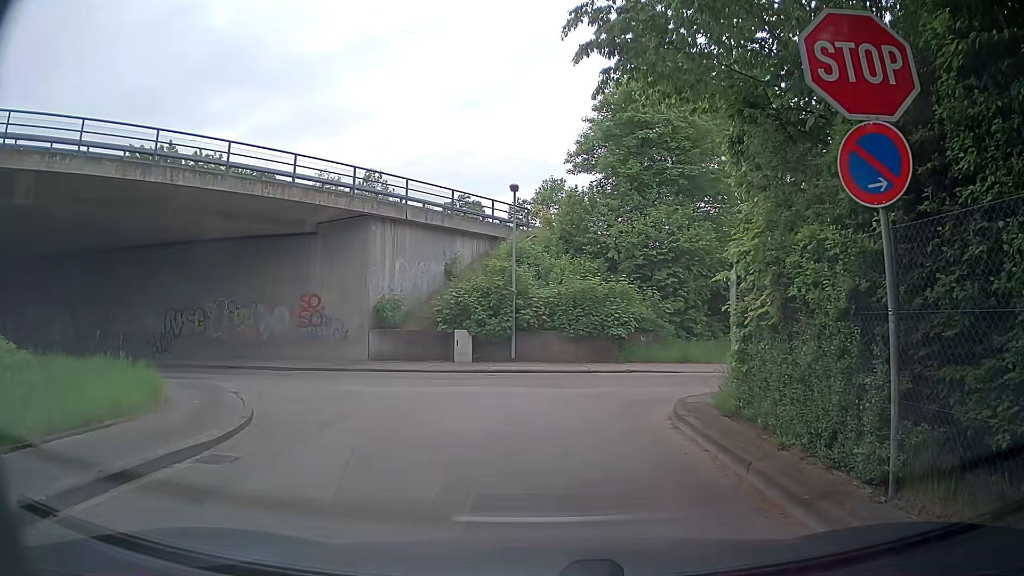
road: tertiary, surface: asphalt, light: Day
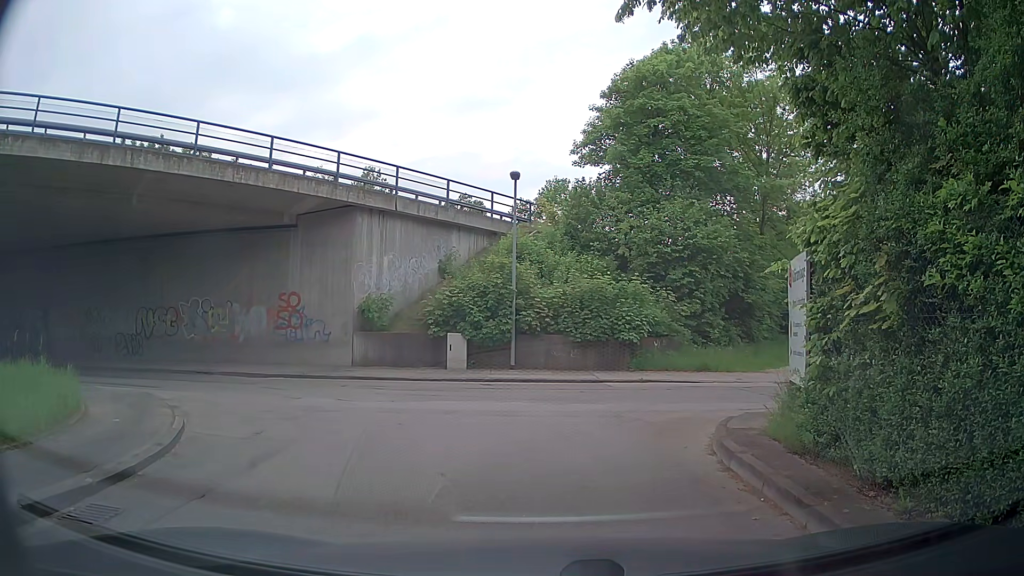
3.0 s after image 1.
(0.0, +2.3) m; 0°
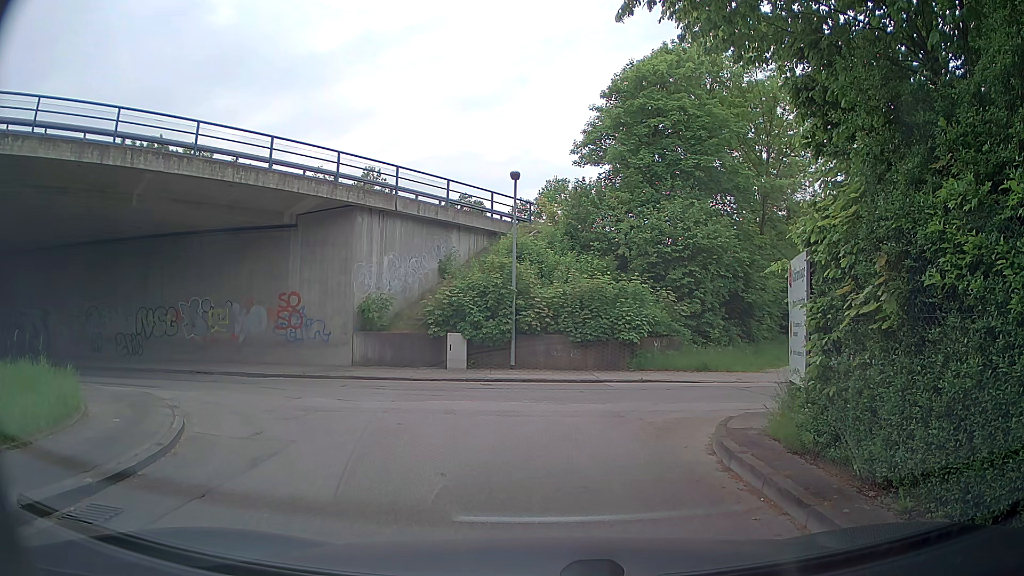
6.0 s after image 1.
(0.0, 0.0) m; 0°
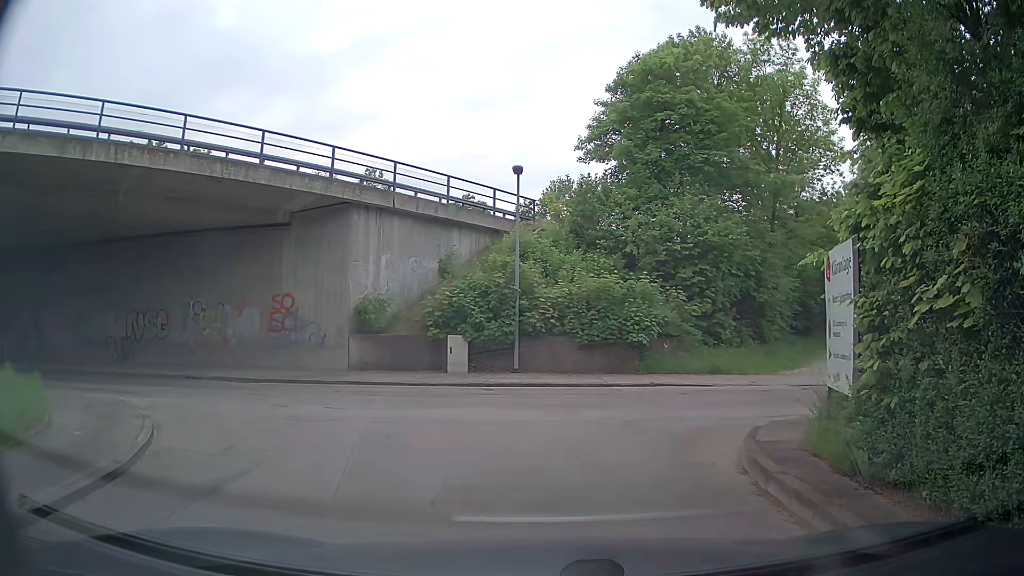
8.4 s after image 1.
(0.0, +1.0) m; 0°
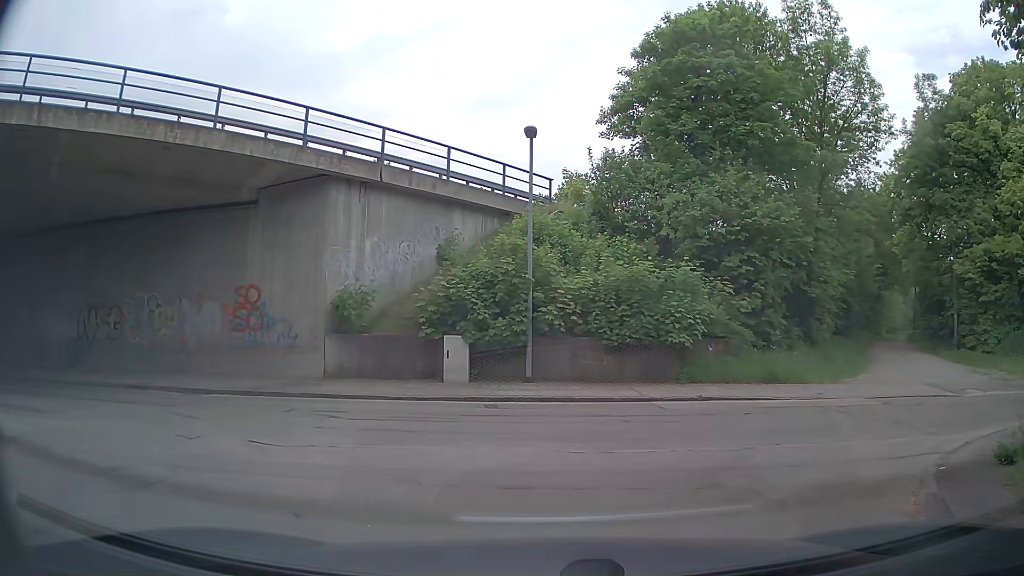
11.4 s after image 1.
(0.0, +3.9) m; +1°
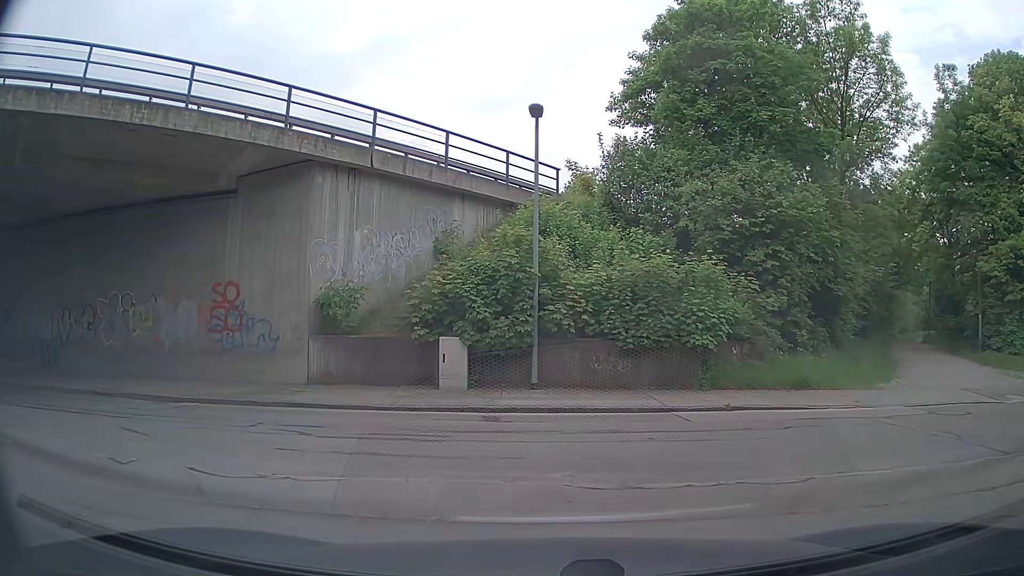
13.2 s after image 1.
(0.0, +1.7) m; 0°
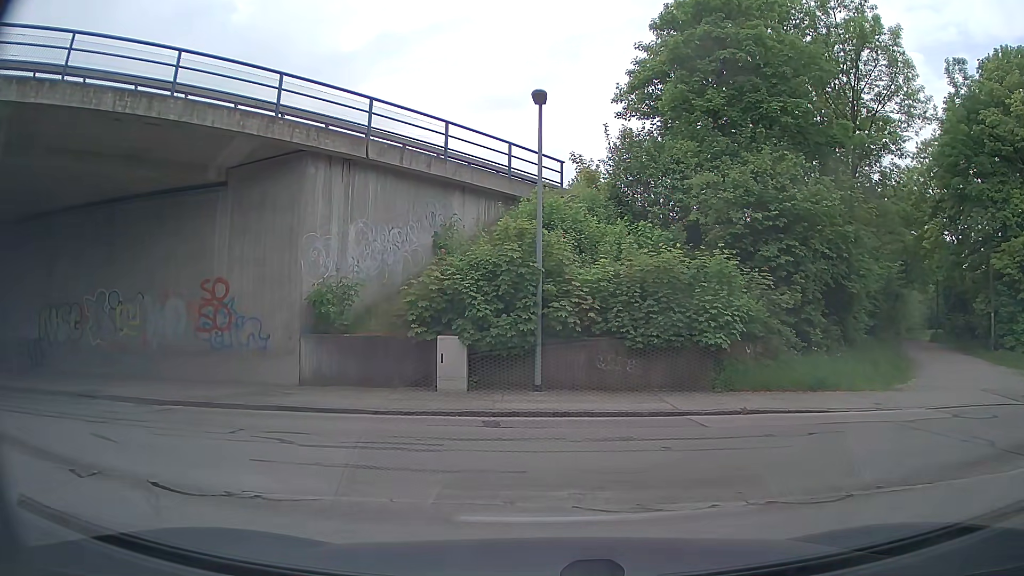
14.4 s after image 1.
(0.0, +0.8) m; 0°
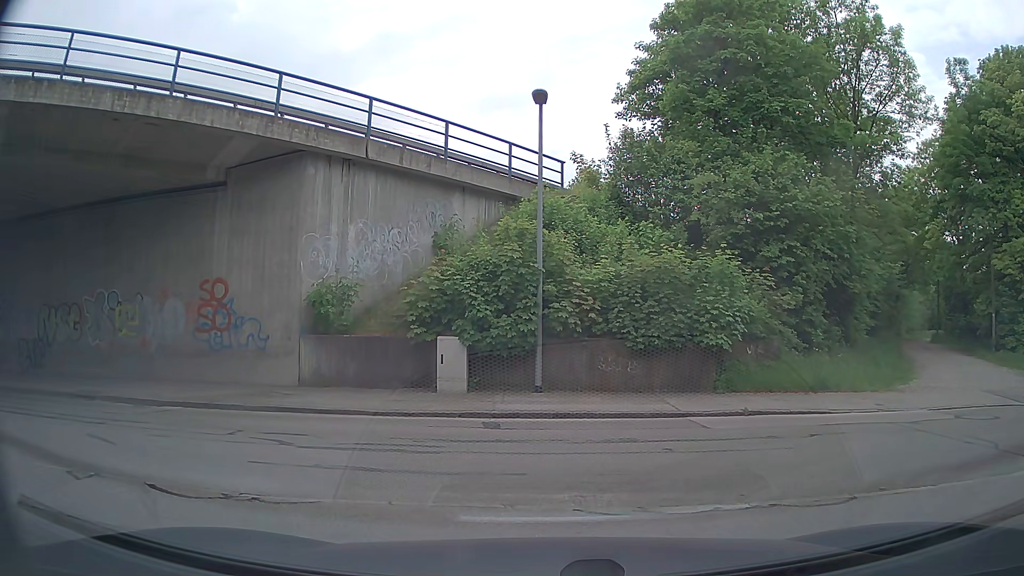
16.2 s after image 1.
(0.0, +0.1) m; 0°
